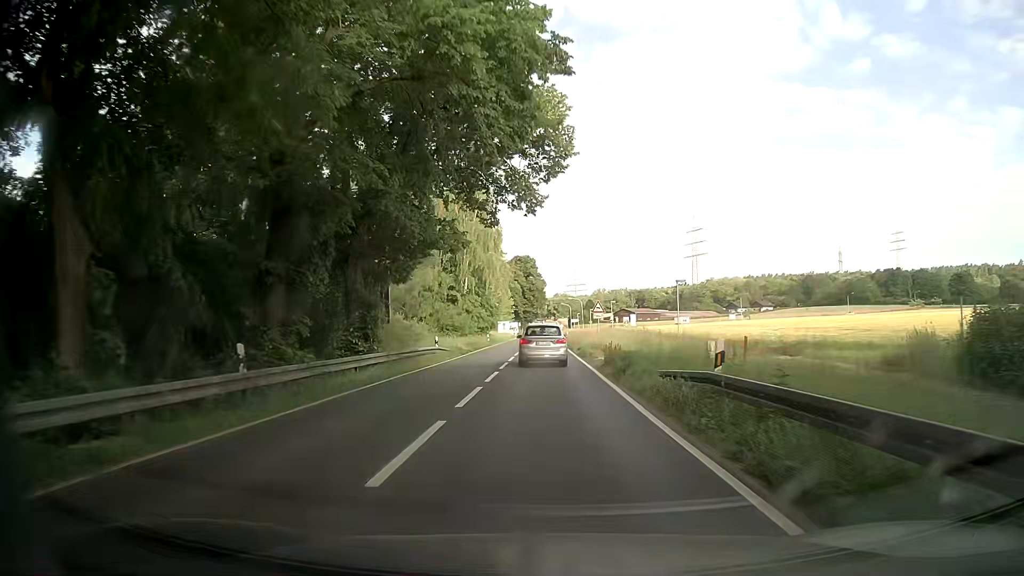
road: primary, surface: asphalt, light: Day
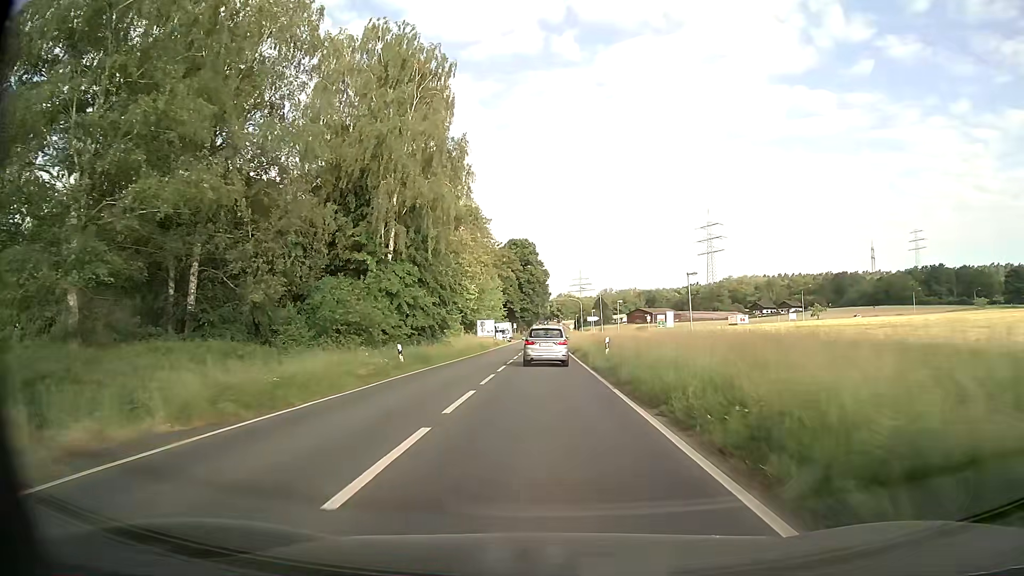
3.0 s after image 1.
(+0.1, +43.3) m; 0°
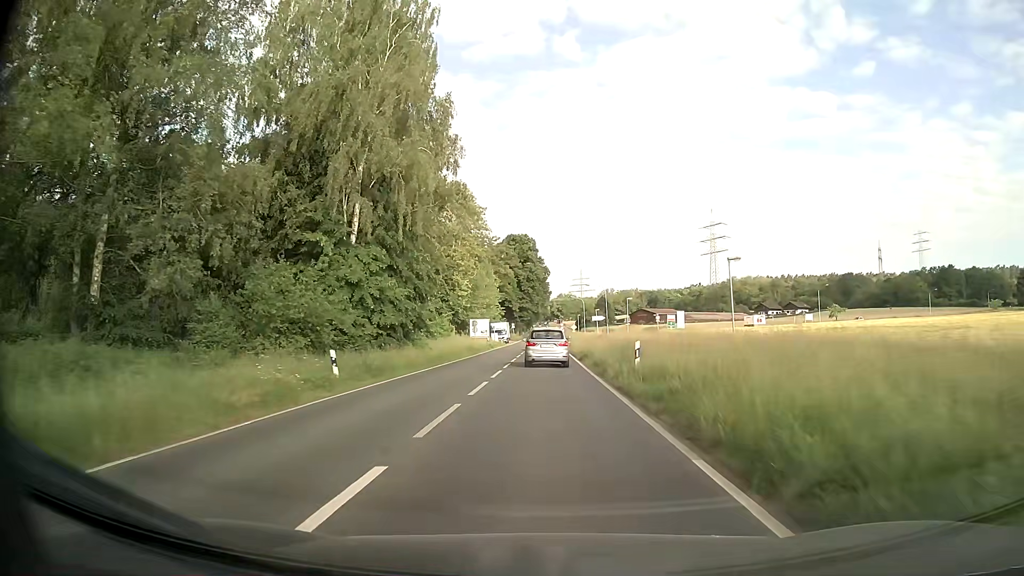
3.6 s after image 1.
(0.0, +8.7) m; 0°
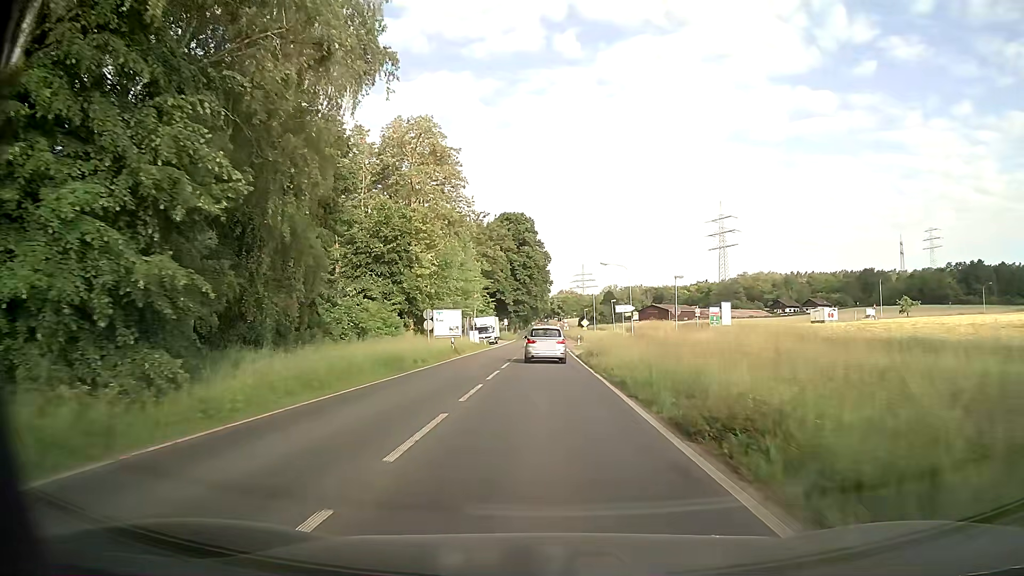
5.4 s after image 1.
(+0.1, +26.1) m; 0°
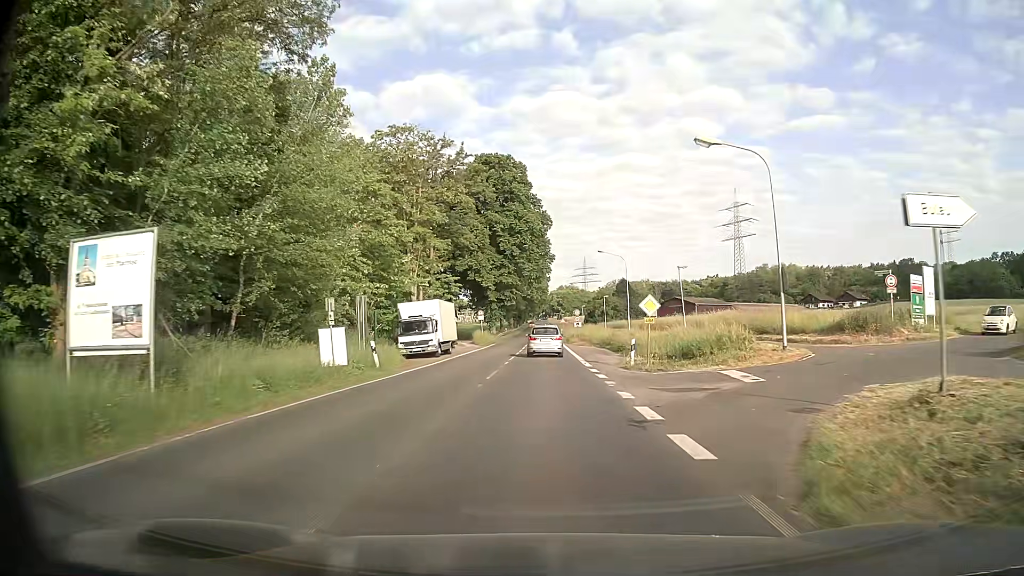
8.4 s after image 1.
(0.0, +42.9) m; 0°
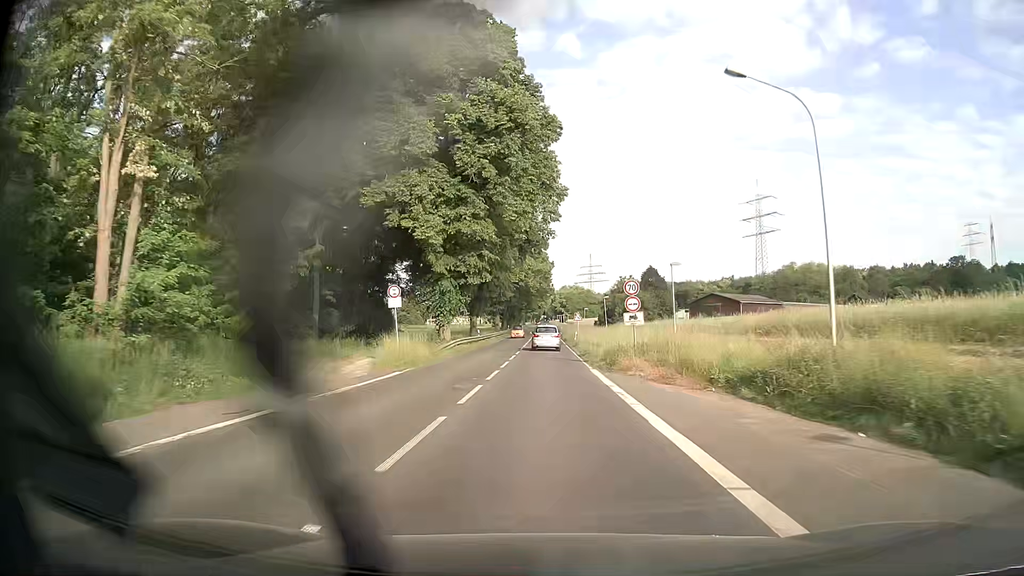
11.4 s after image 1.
(-0.1, +42.6) m; 0°
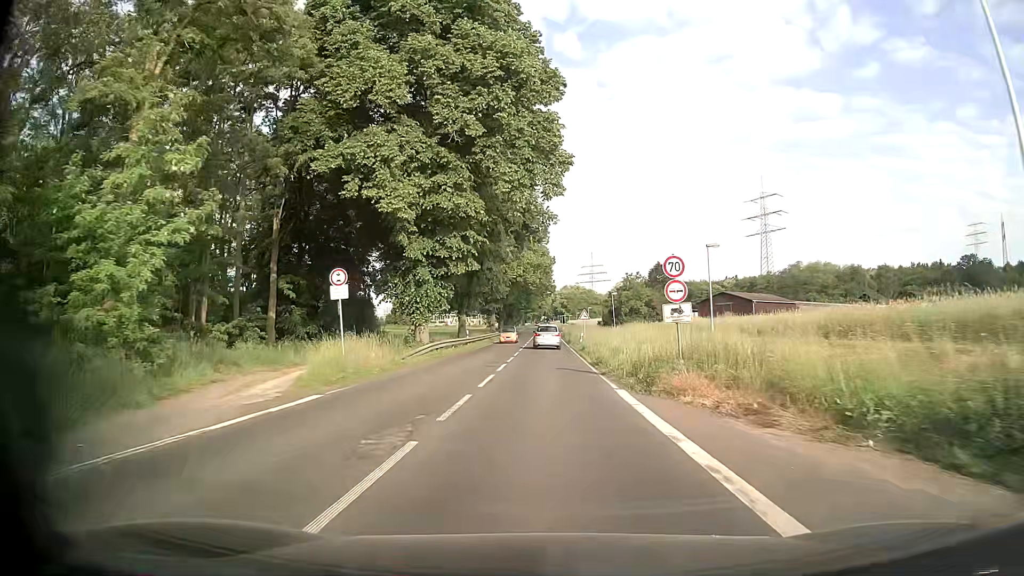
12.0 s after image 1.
(0.0, +8.6) m; 0°
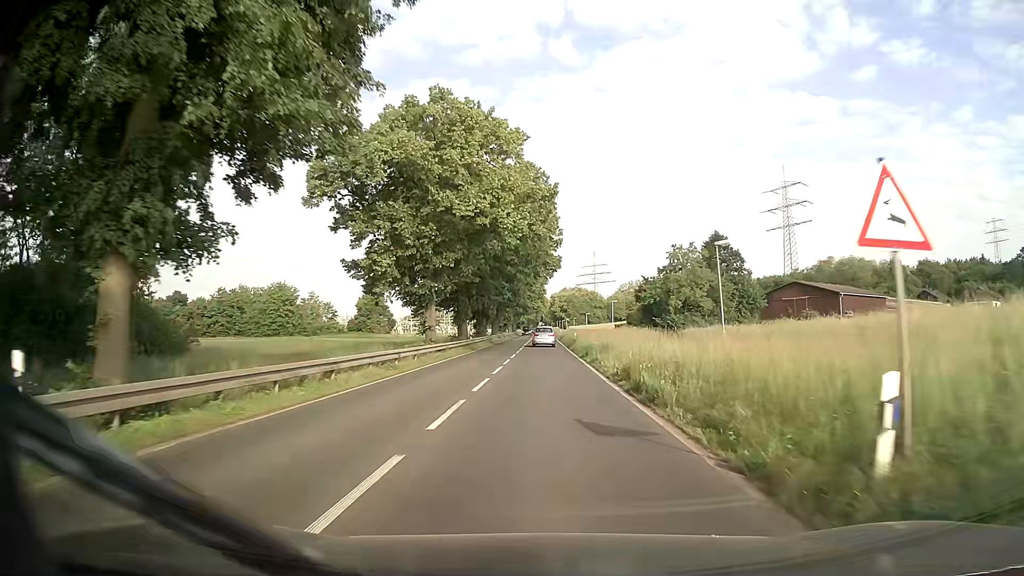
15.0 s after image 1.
(-0.1, +43.3) m; -1°
(0, +10) (0, +20) (0, +30) (0, +40) (+1, +50) (+1, +60) (+1, +70) (+1, +80) (+1, +90) (+1, +100) m
